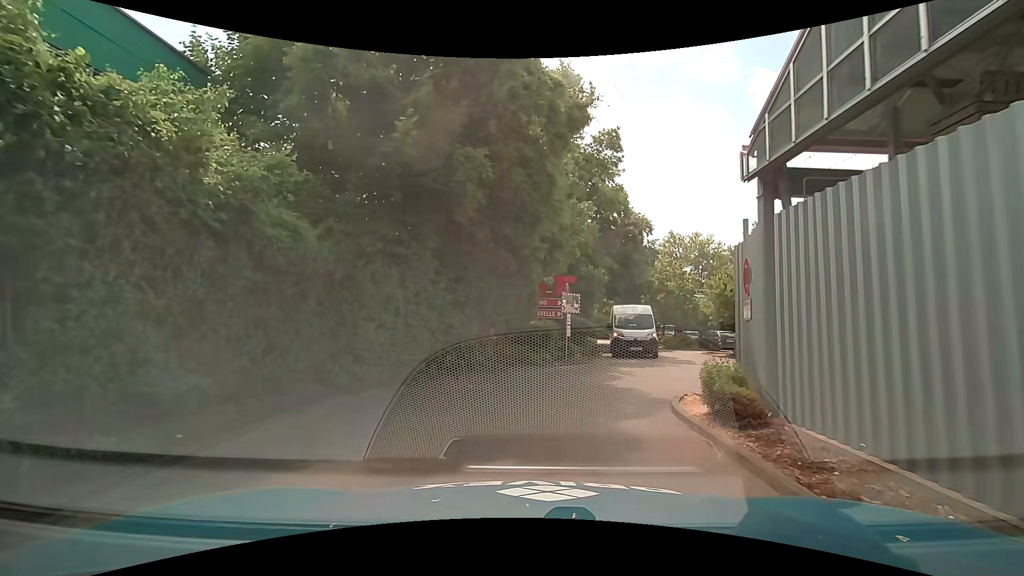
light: Day
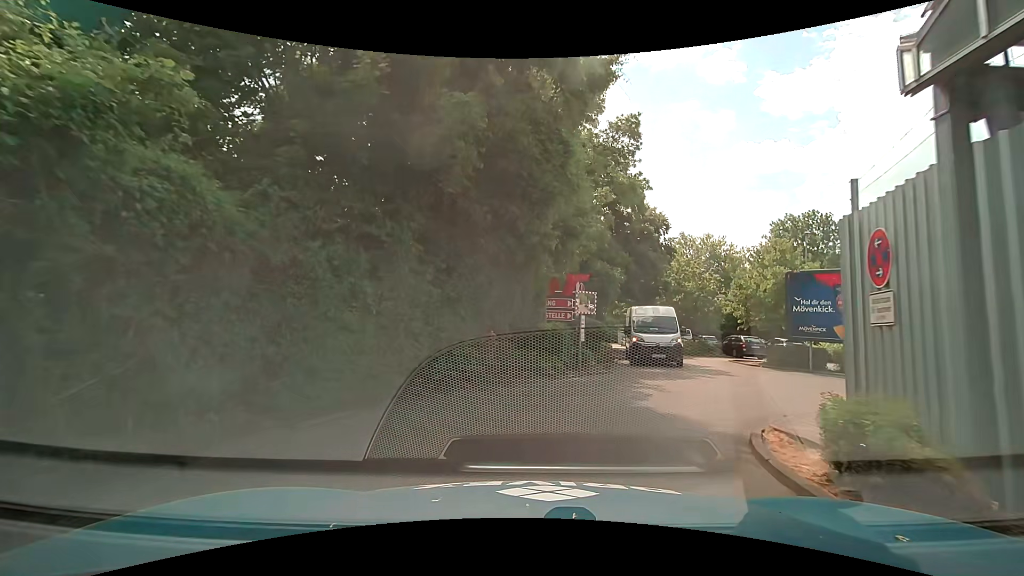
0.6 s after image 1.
(-0.1, +2.8) m; -2°
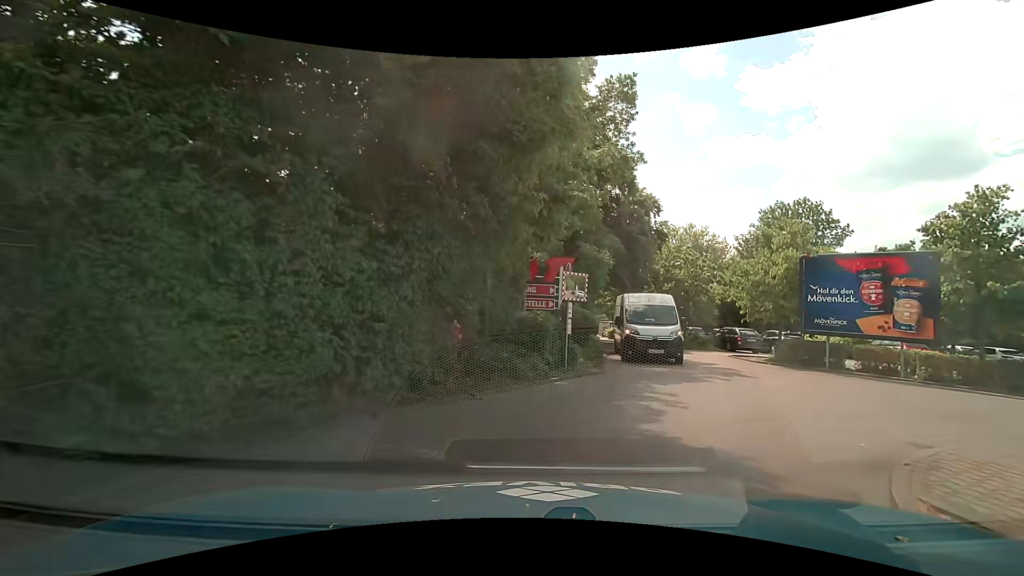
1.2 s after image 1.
(0.0, +3.0) m; +1°
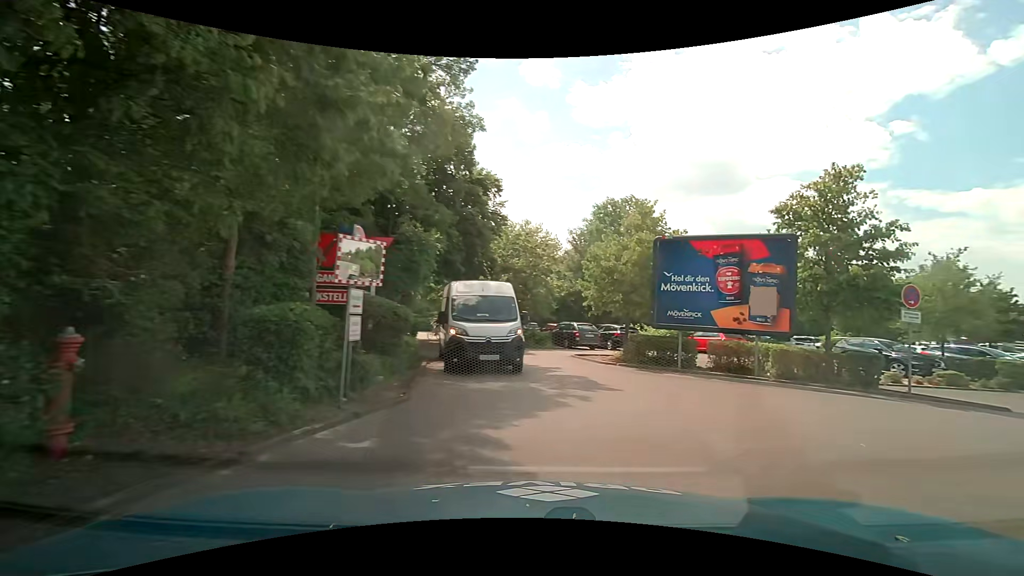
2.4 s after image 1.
(+0.6, +4.8) m; +16°
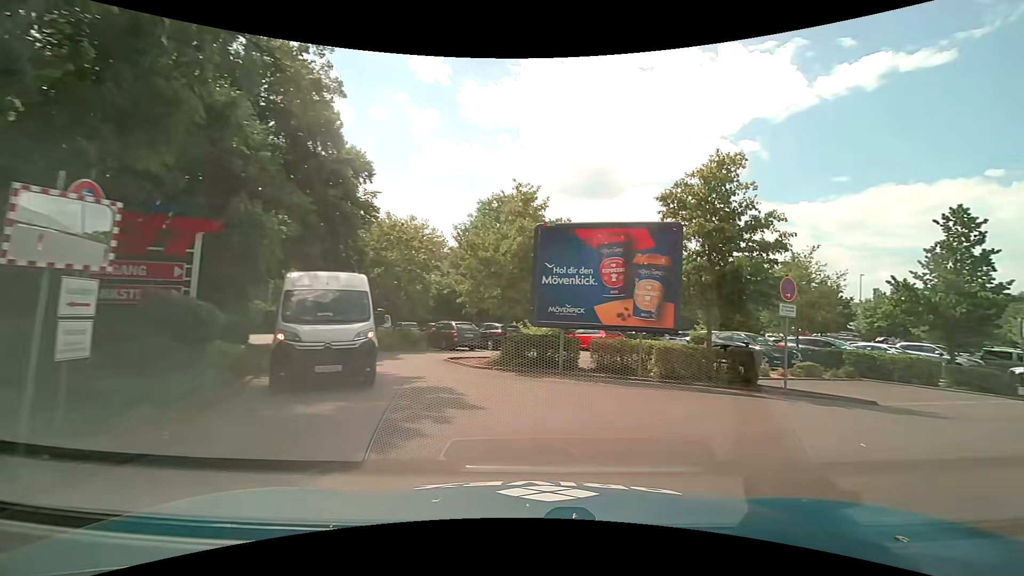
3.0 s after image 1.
(+0.3, +2.3) m; +14°
